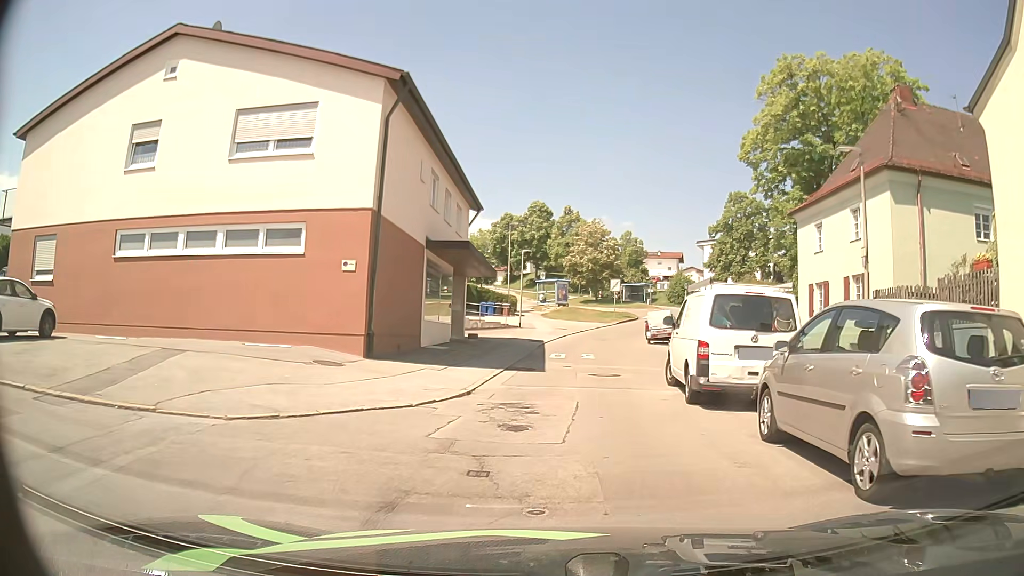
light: Day
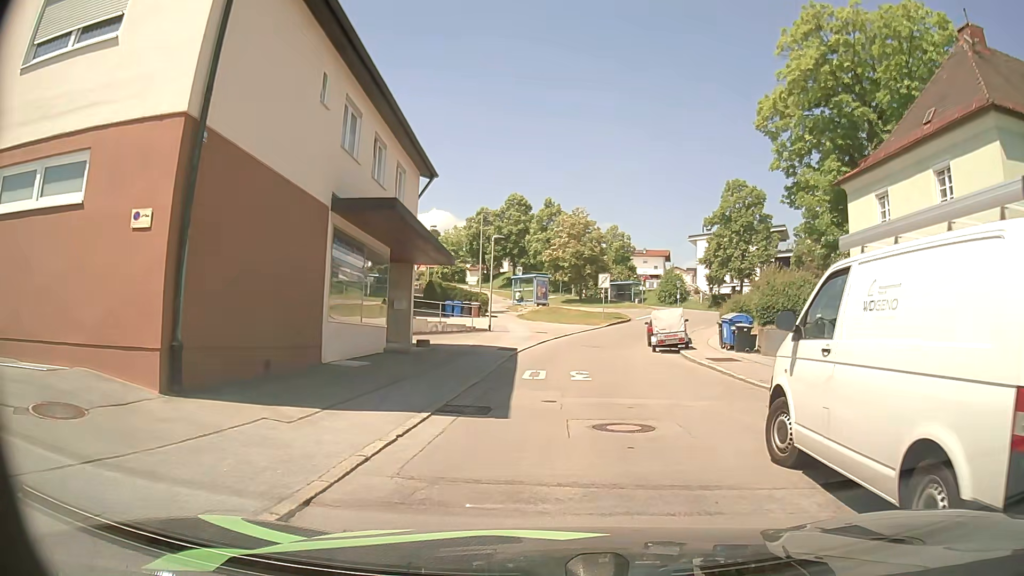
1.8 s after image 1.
(+0.2, +8.1) m; +1°
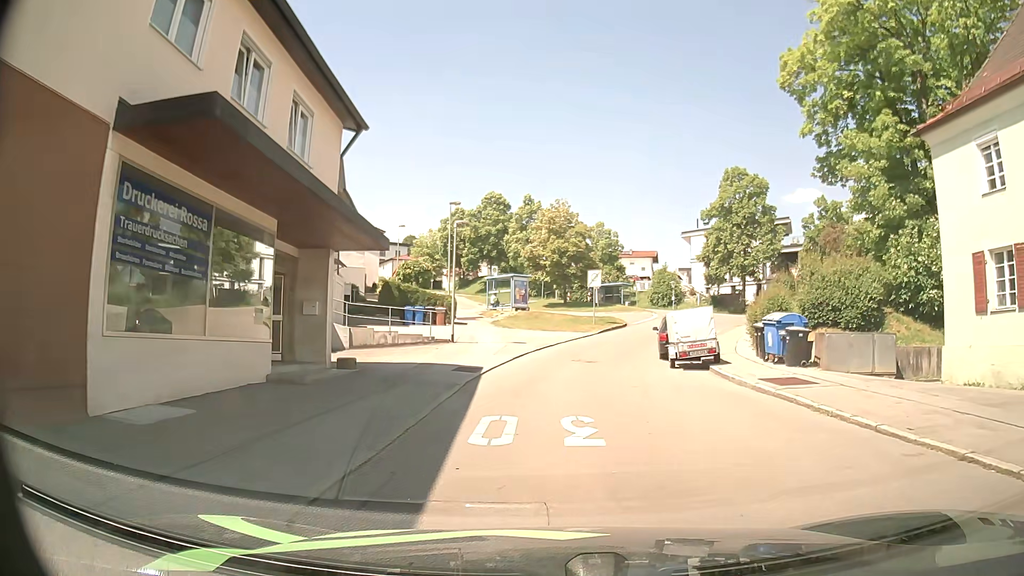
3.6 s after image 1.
(+0.3, +7.6) m; +2°
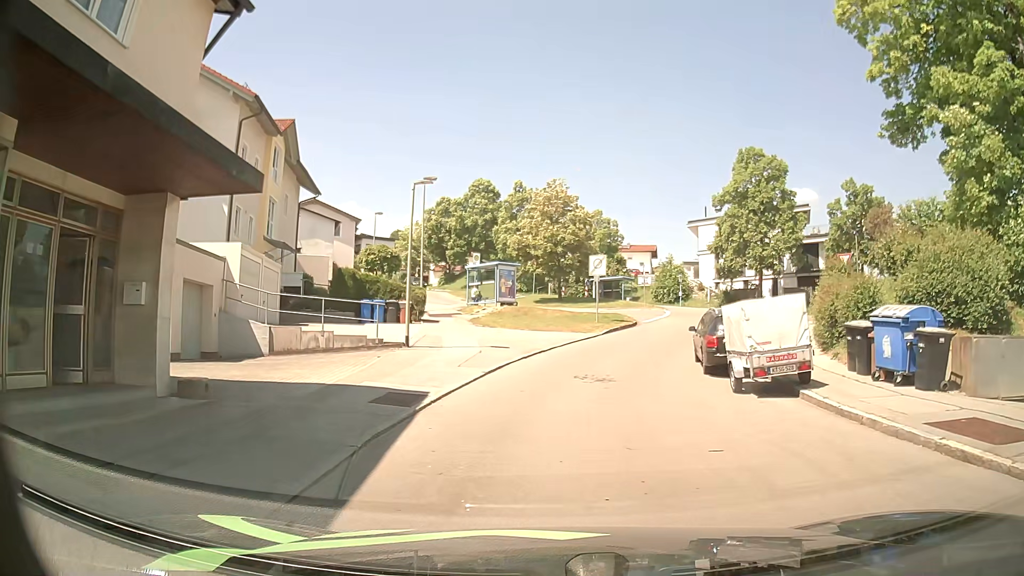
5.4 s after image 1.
(+0.2, +7.6) m; +2°
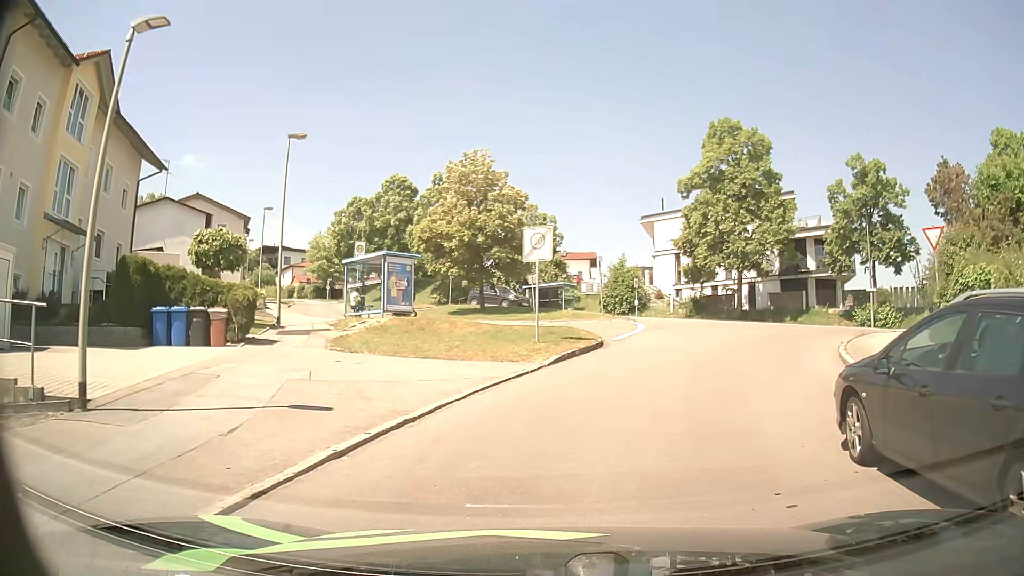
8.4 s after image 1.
(+0.3, +12.7) m; +4°
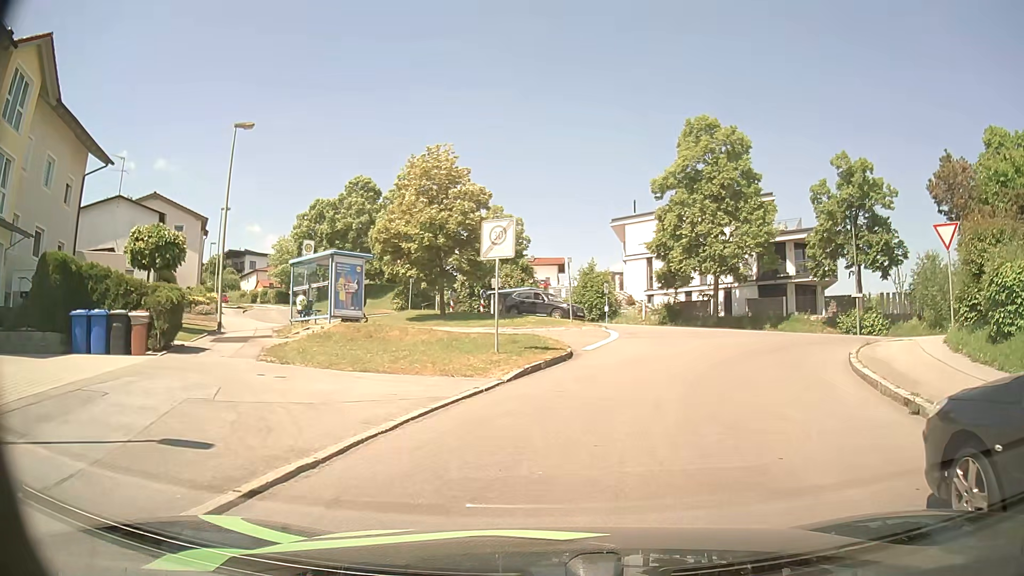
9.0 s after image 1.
(0.0, +2.4) m; +3°
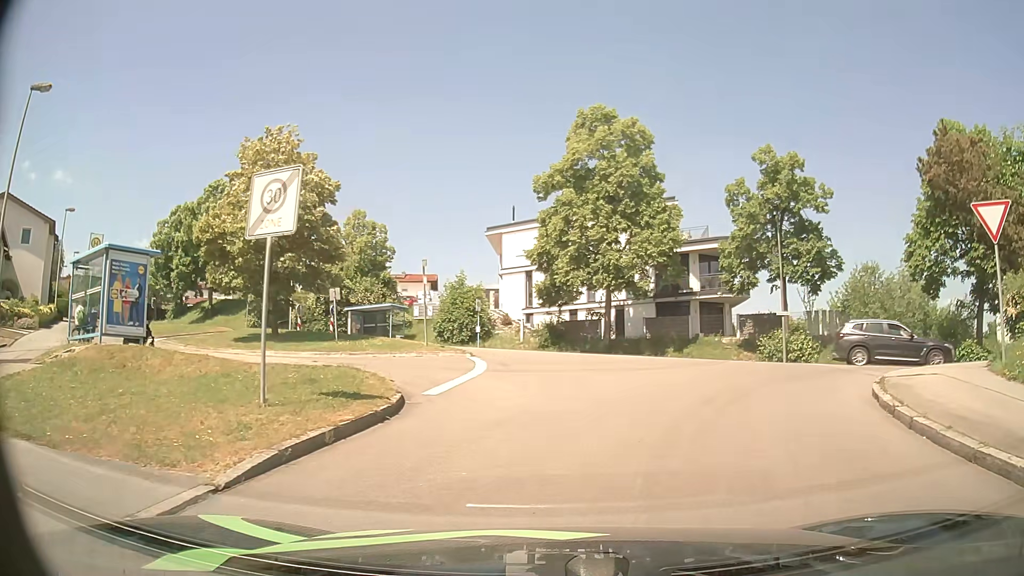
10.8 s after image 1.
(+0.6, +6.8) m; +11°
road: residential
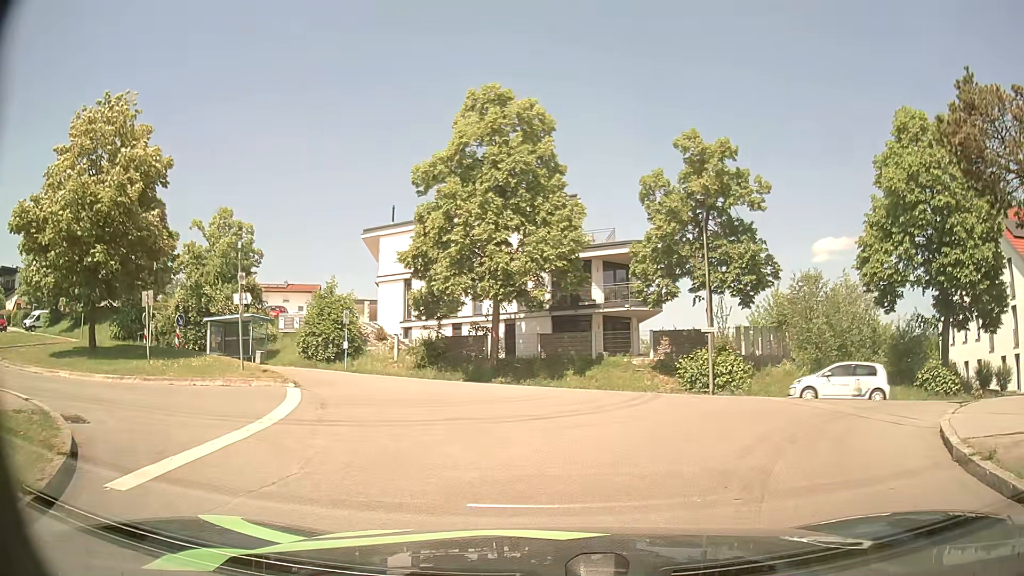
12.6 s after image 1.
(+0.5, +5.9) m; +10°
(+2, +10) (+8, +17) (+18, +17) (+28, +16) (+38, +15) (+48, +15) (+58, +15) (+68, +15) (+78, +16) (+87, +17) m
